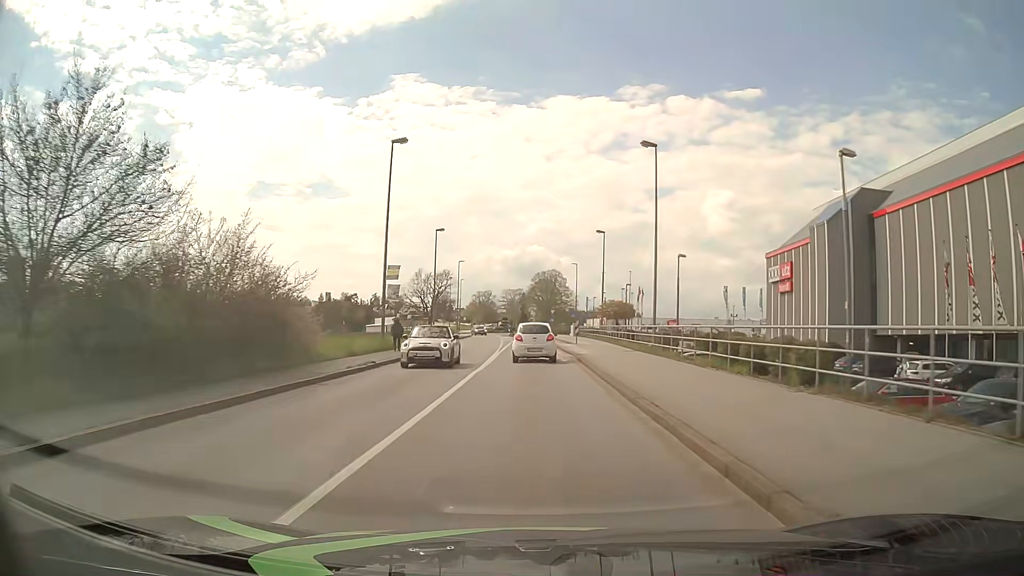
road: tertiary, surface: asphalt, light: Day
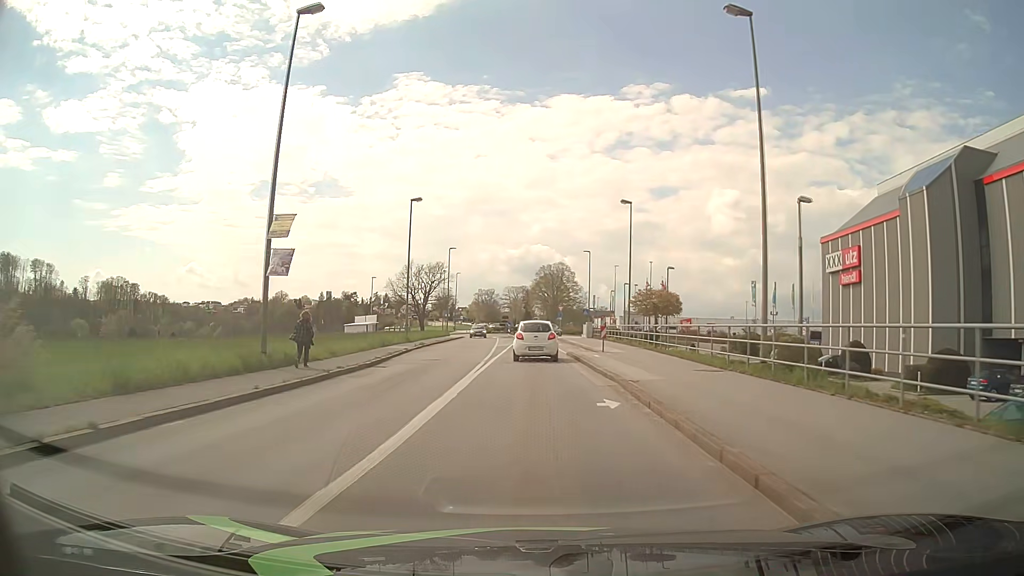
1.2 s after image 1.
(0.0, +14.9) m; 0°
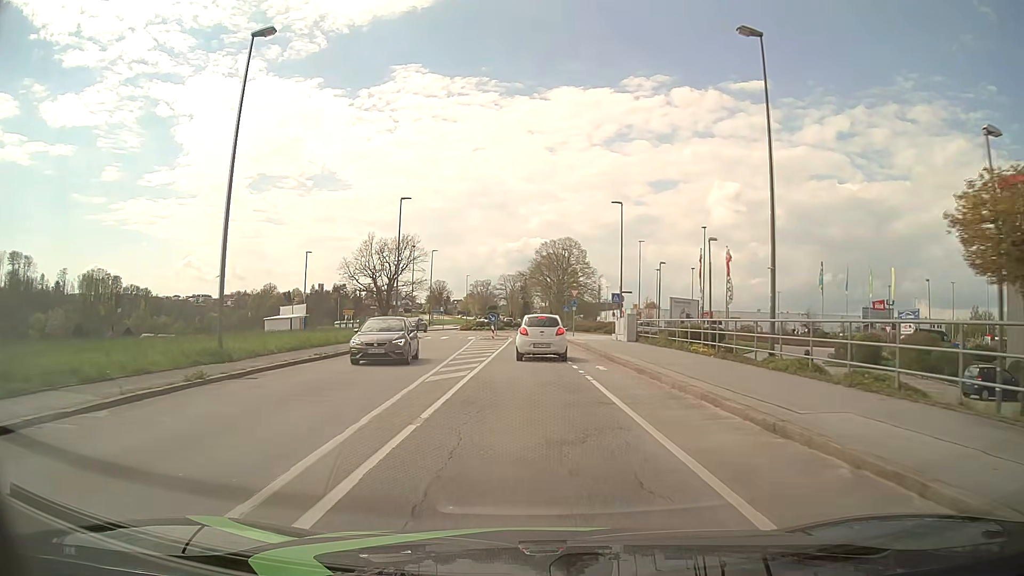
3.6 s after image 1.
(0.0, +28.6) m; 0°
(0, +10) (0, +20) (0, +30) (0, +40) (0, +50) (+2, +60) (+5, +69) (+2, +79) (-1, +88) (-2, +98) m
